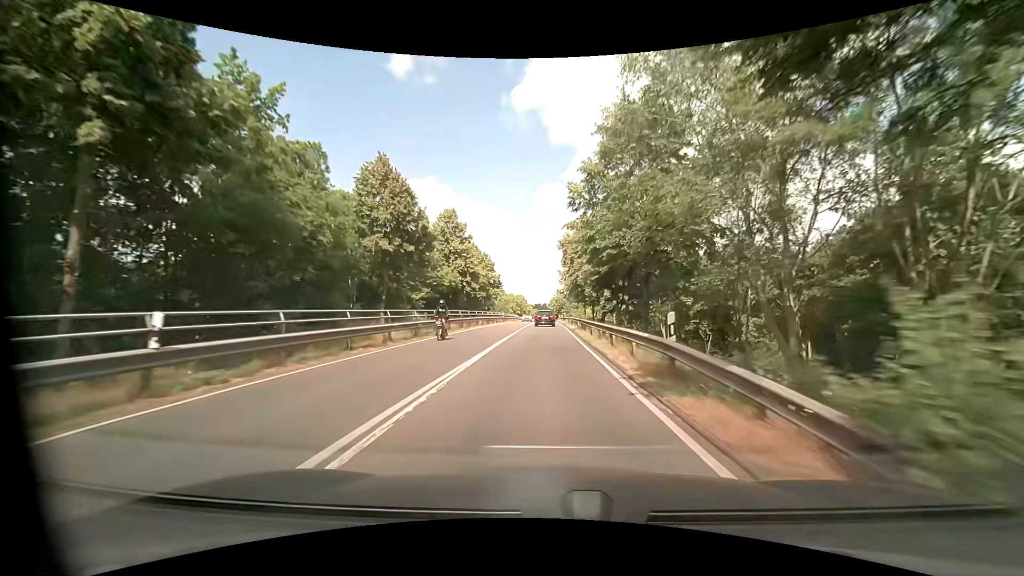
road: secondary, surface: asphalt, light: Day
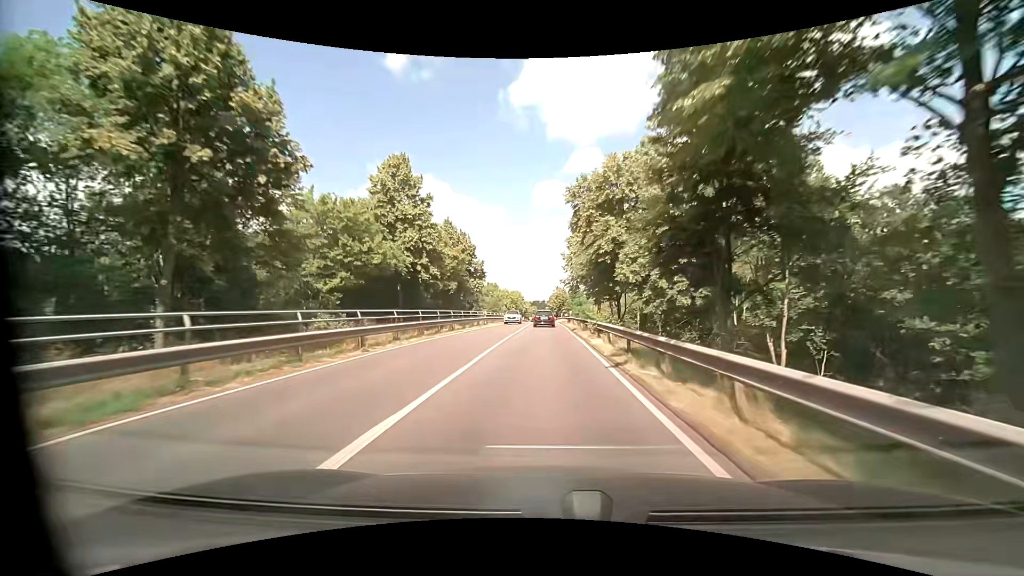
(+0.1, +19.4) m; 0°
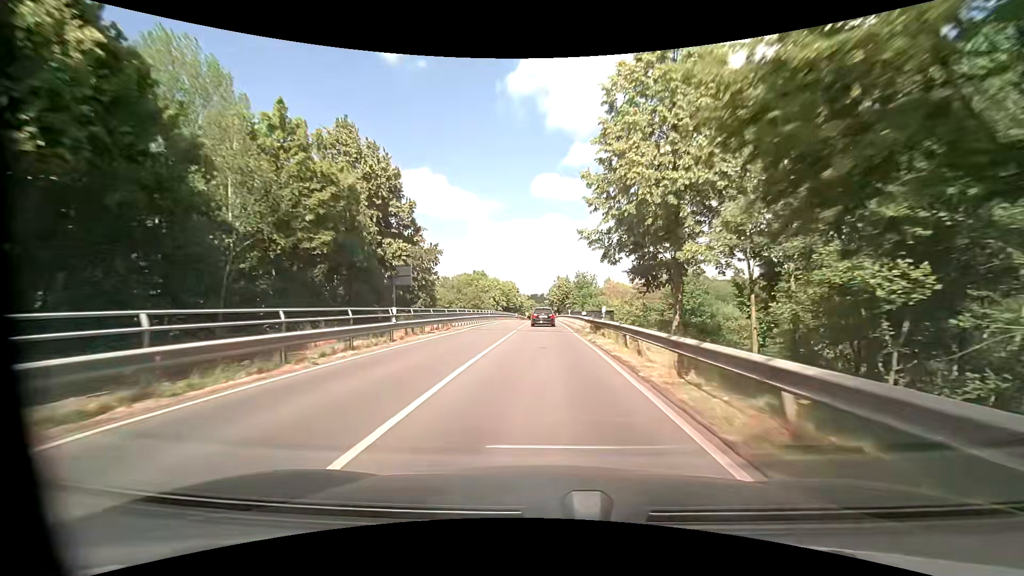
(+0.2, +29.2) m; 0°
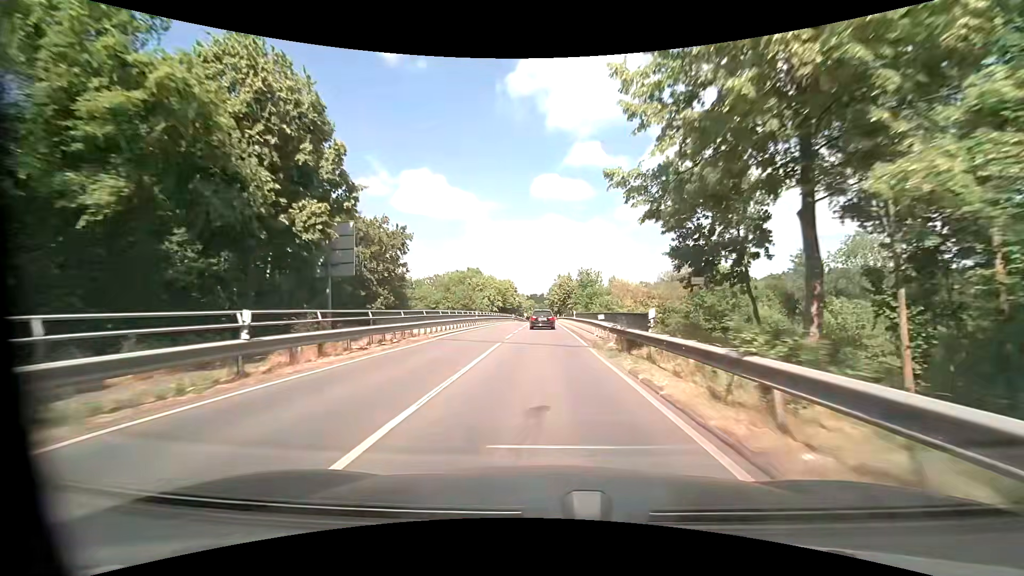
(0.0, +9.7) m; 0°
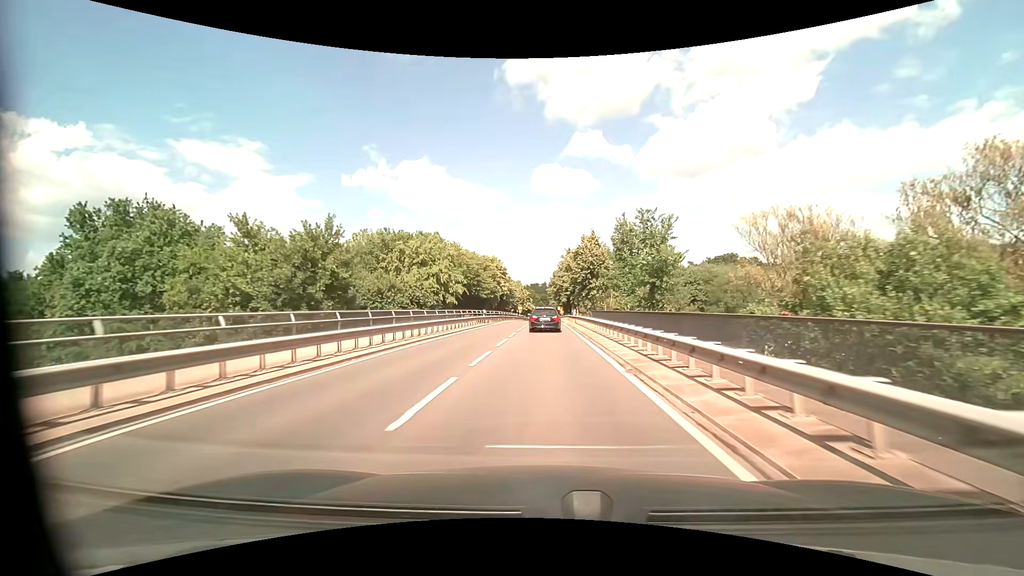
(-0.5, +47.1) m; -1°
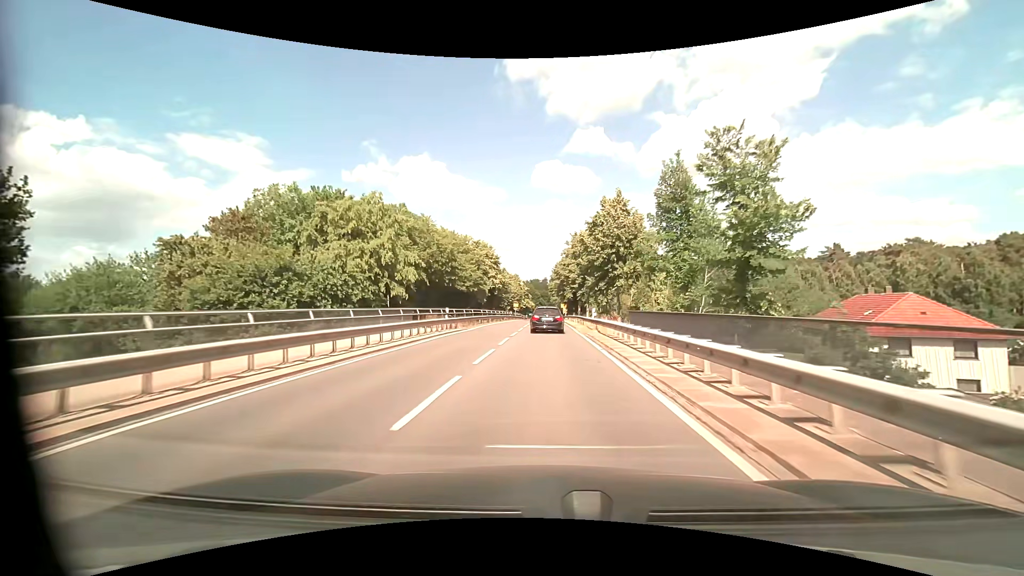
(-0.1, +17.9) m; 0°
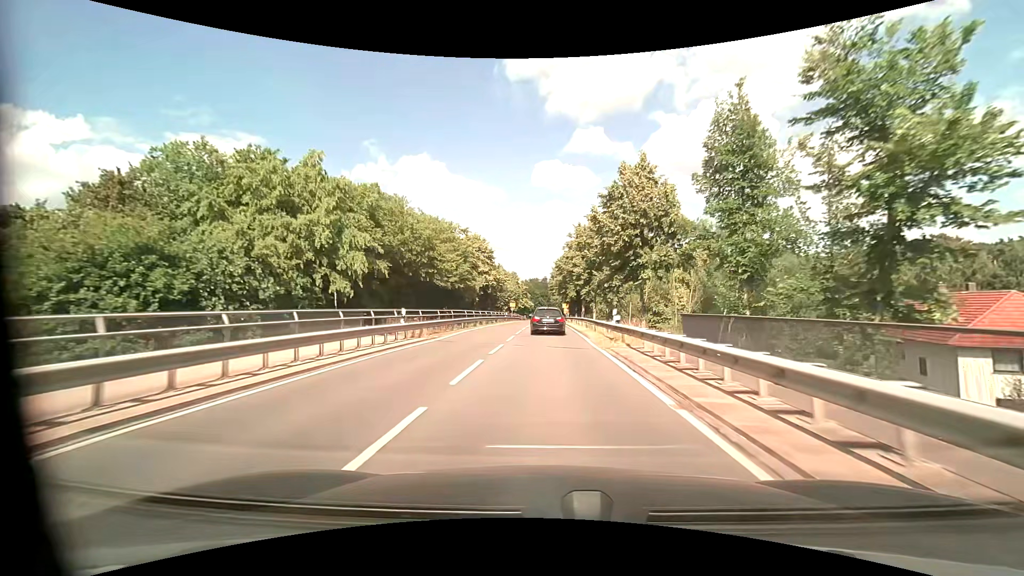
(0.0, +8.9) m; 0°
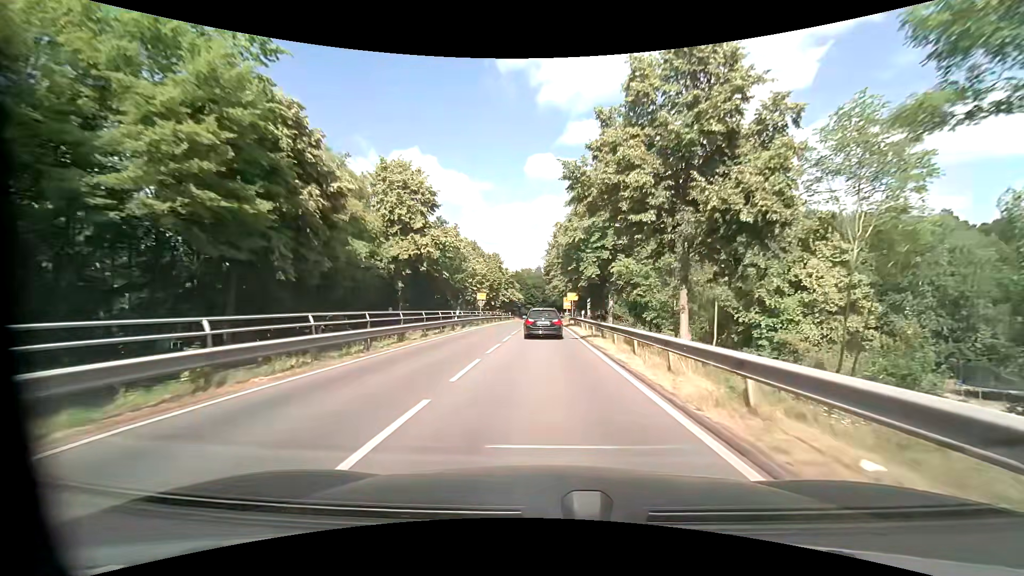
(+0.2, +35.3) m; +1°
(0, +10) (0, +20) (0, +30) (0, +40) (0, +50) (0, +60) (0, +70) (0, +80) (0, +90) (0, +100) m
